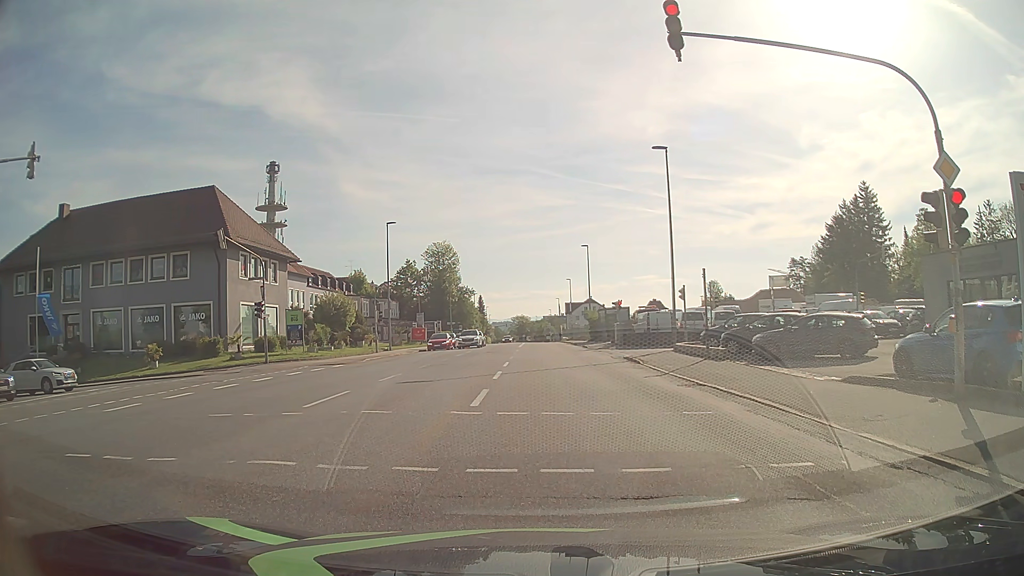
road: tertiary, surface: asphalt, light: Day
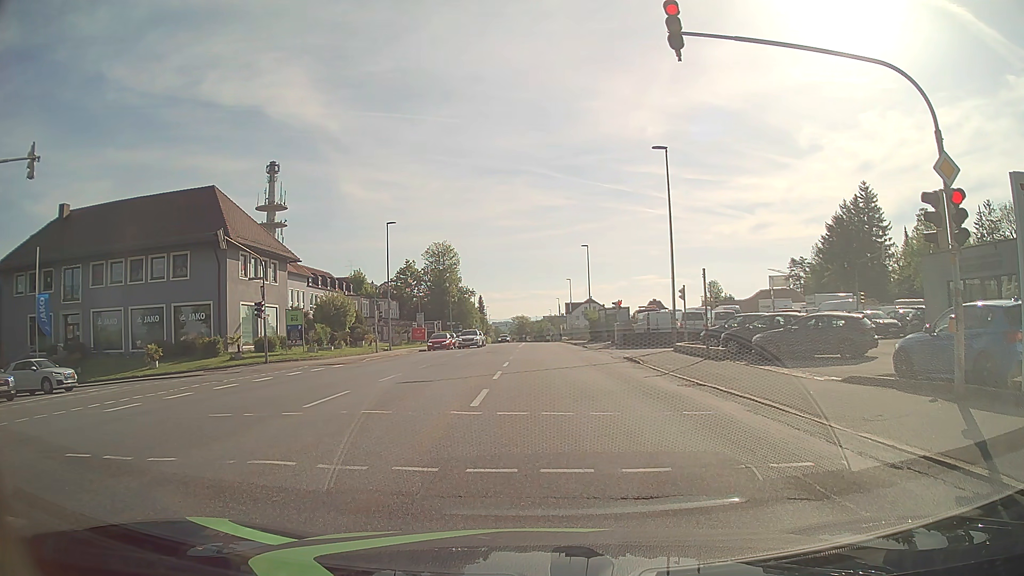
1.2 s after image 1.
(0.0, 0.0) m; 0°
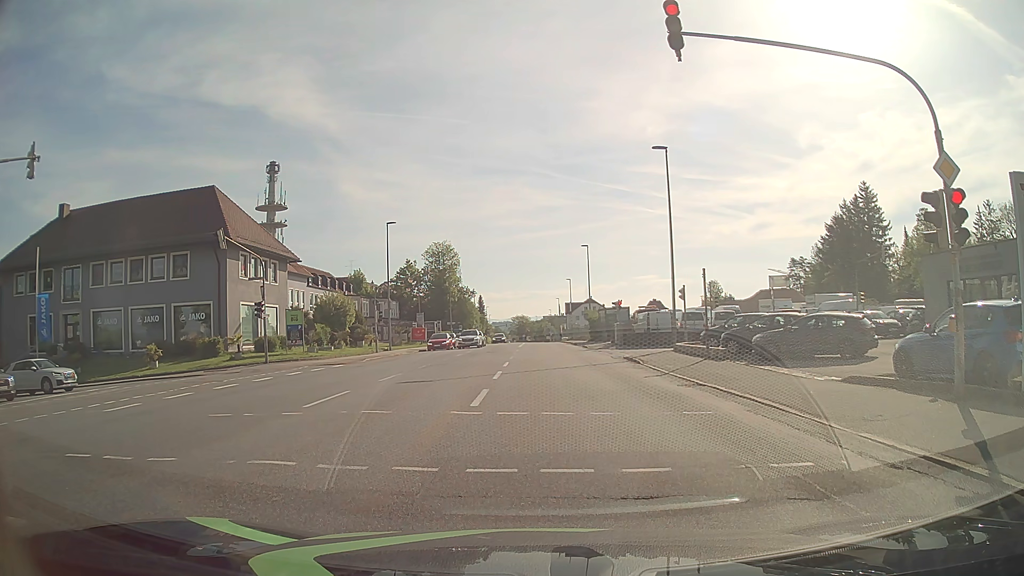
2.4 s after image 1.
(0.0, 0.0) m; 0°
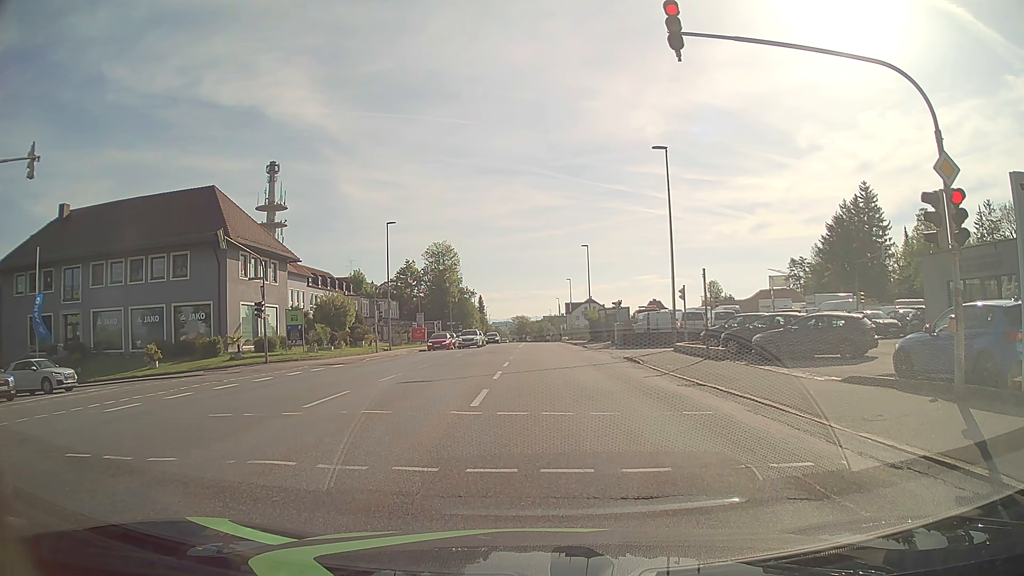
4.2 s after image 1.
(0.0, 0.0) m; 0°
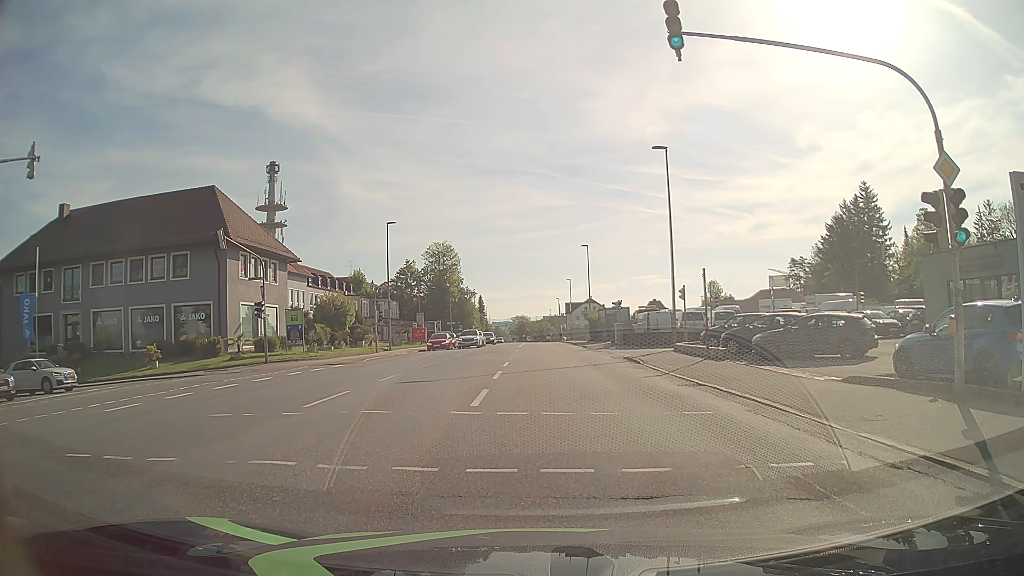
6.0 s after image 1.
(0.0, 0.0) m; 0°
(0, +10) (-1, +20) (-1, +30) (-2, +40) (-2, +50) (-2, +60) (-3, +70) (-3, +80) (-4, +90) (-4, +100) m
